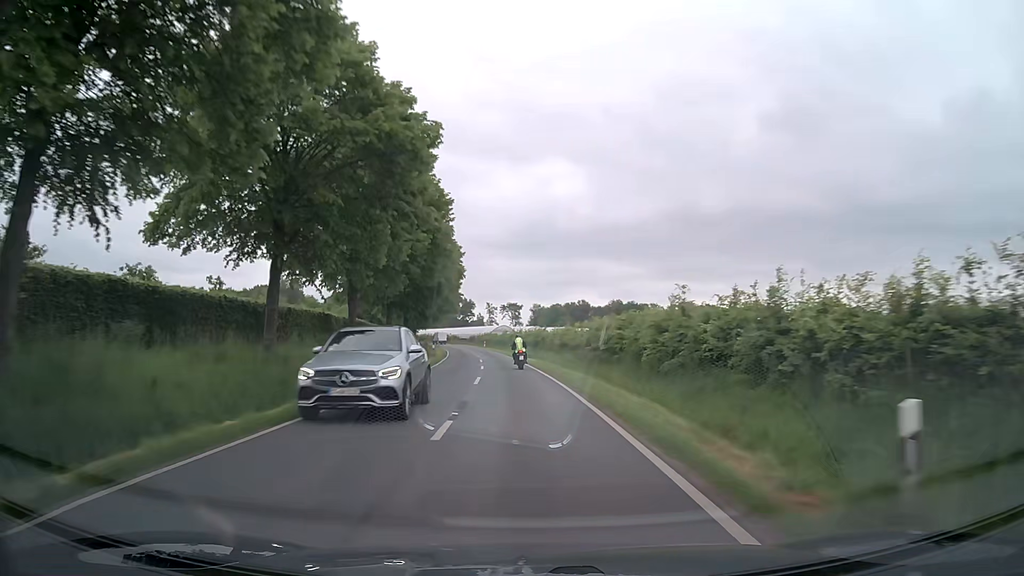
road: secondary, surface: asphalt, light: Day
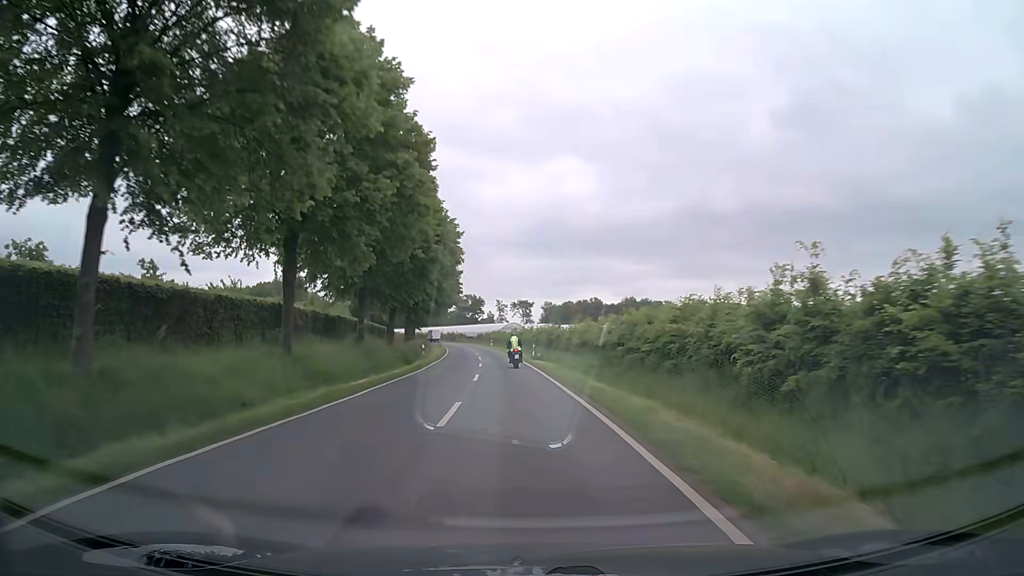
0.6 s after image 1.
(-0.2, +10.6) m; -1°
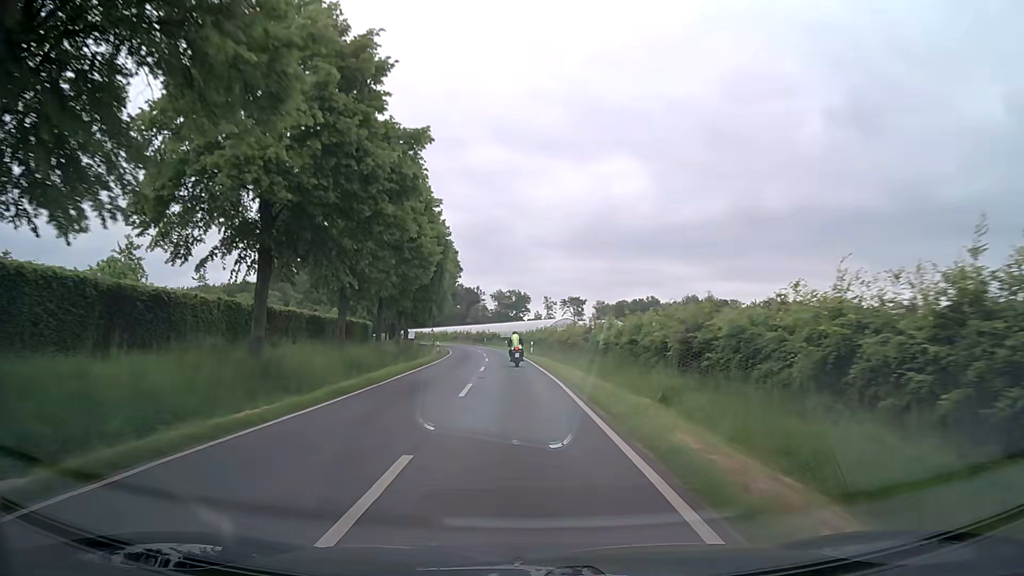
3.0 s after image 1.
(-1.6, +42.4) m; -4°
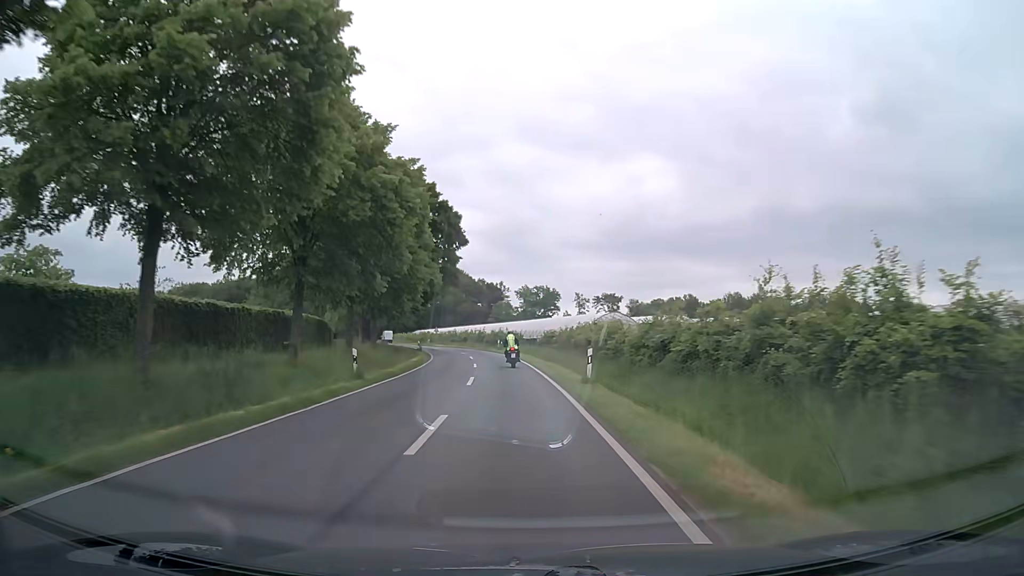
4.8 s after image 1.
(-0.5, +31.7) m; -2°
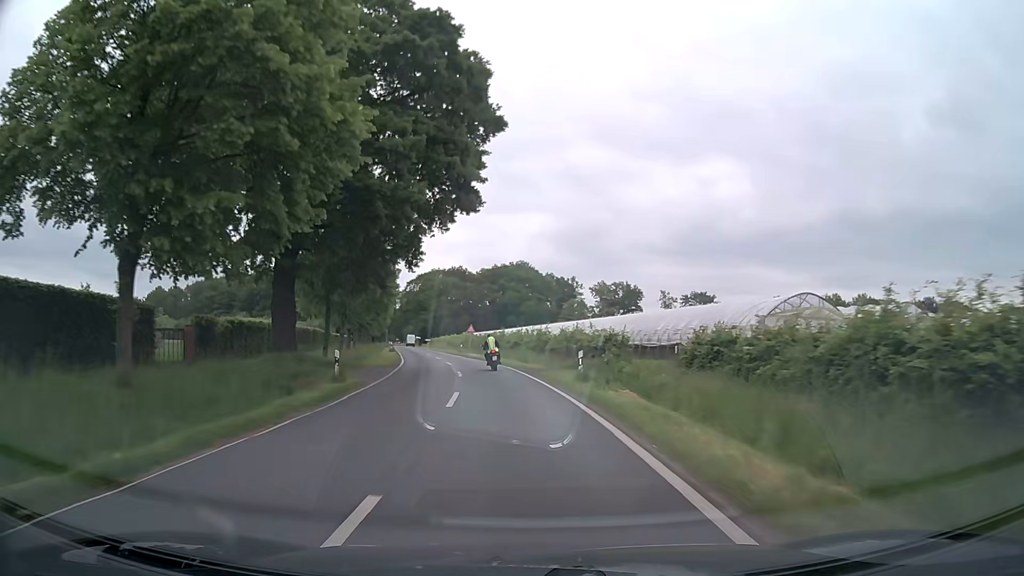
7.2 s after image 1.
(-1.8, +41.7) m; -5°
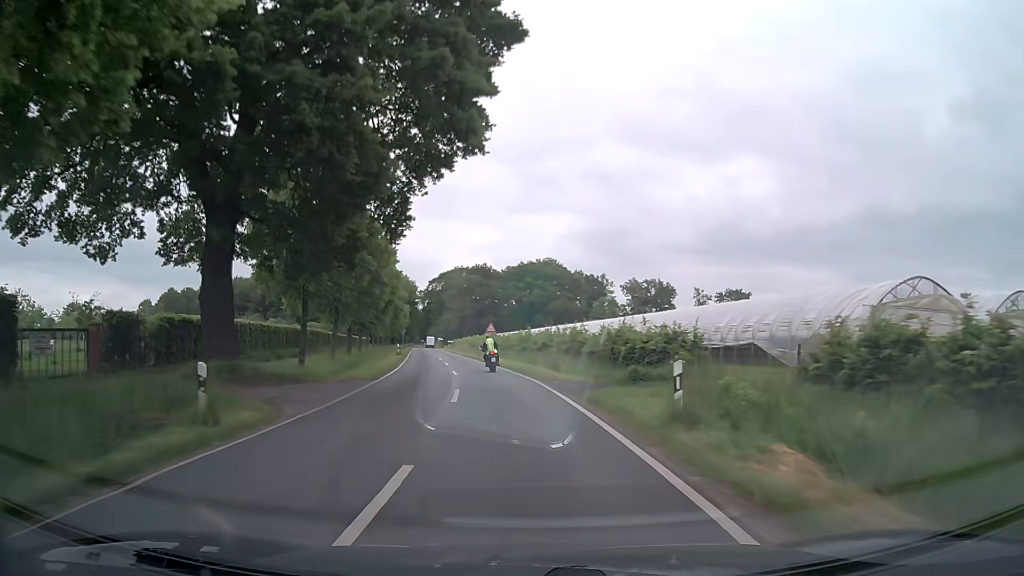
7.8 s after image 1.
(-0.2, +10.3) m; -2°
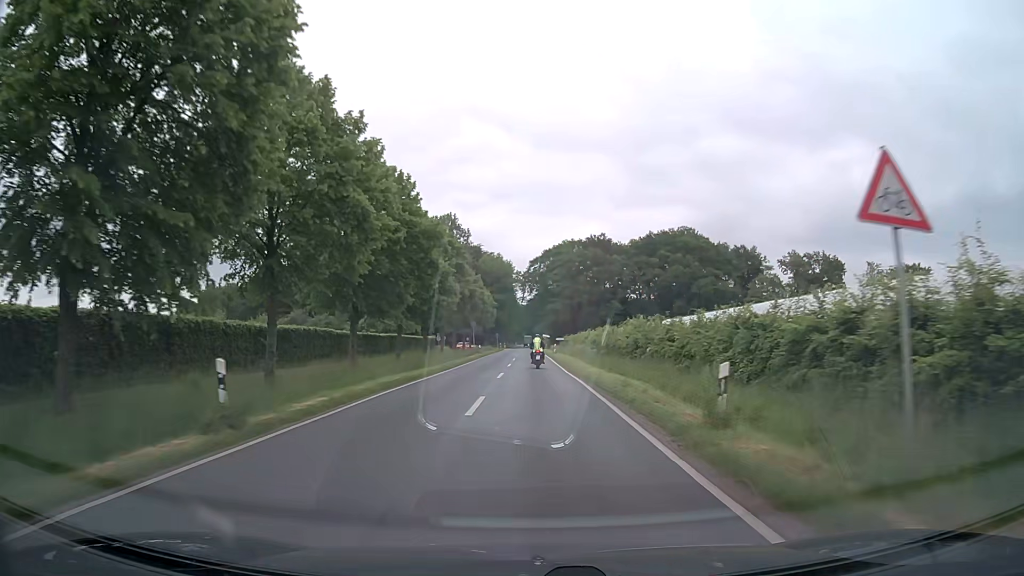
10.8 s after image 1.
(-5.5, +50.7) m; -10°
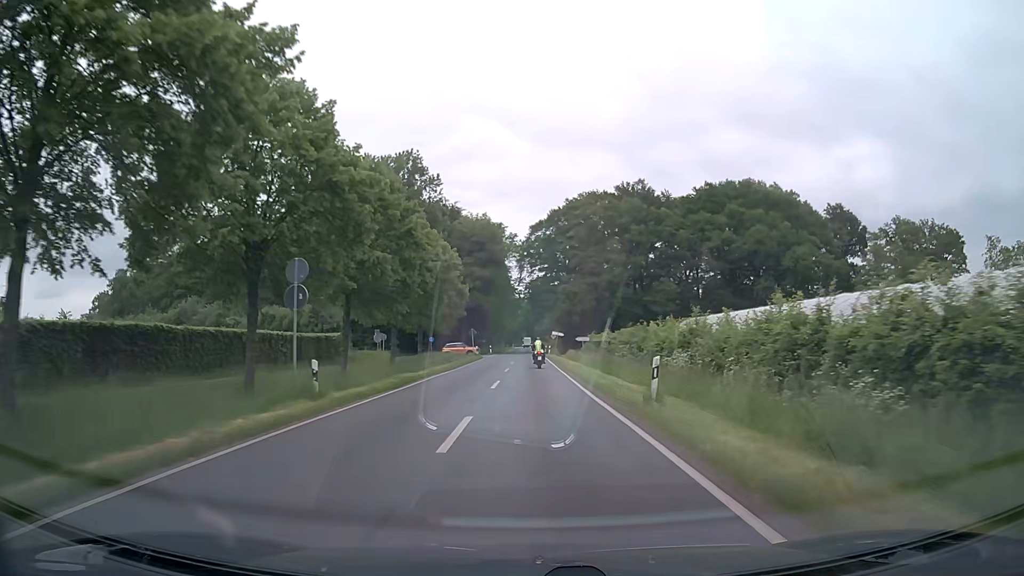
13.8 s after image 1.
(-0.3, +51.6) m; 0°
(0, +10) (0, +20) (0, +30) (0, +40) (0, +50) (0, +60) (0, +70) (0, +80) (0, +90) (0, +100) m
